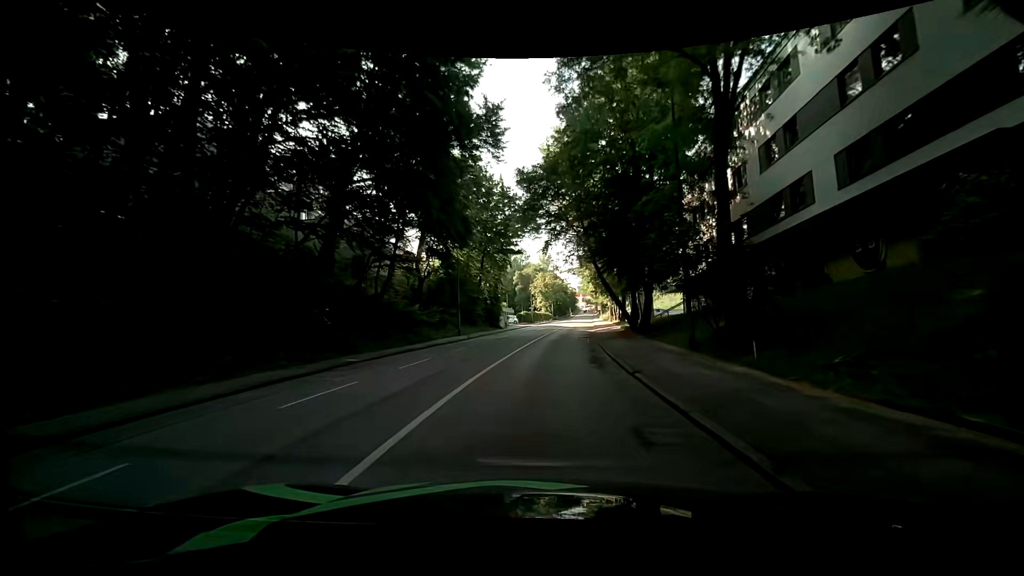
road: tertiary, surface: asphalt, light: Day
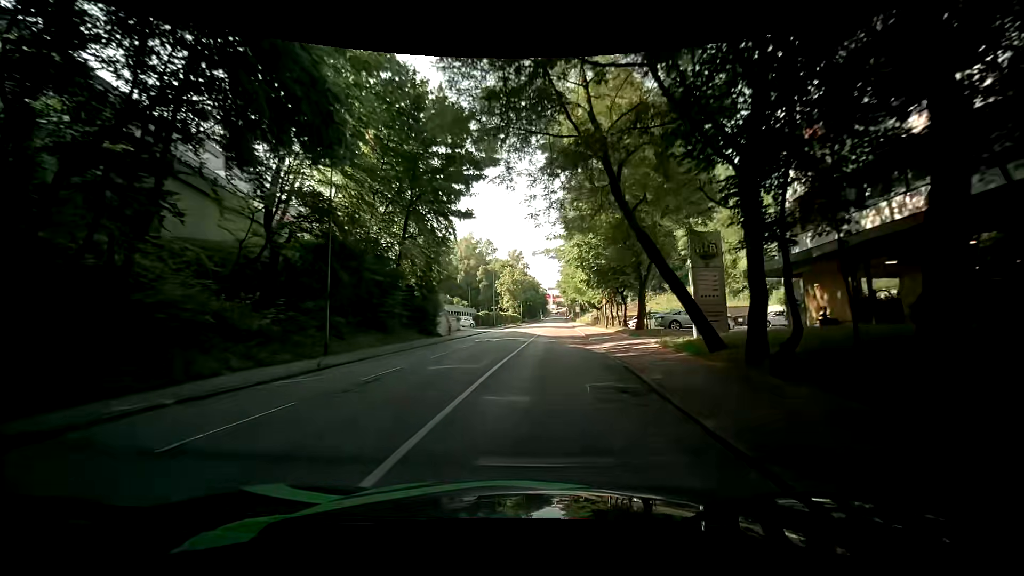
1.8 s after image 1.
(+0.2, +21.3) m; +3°
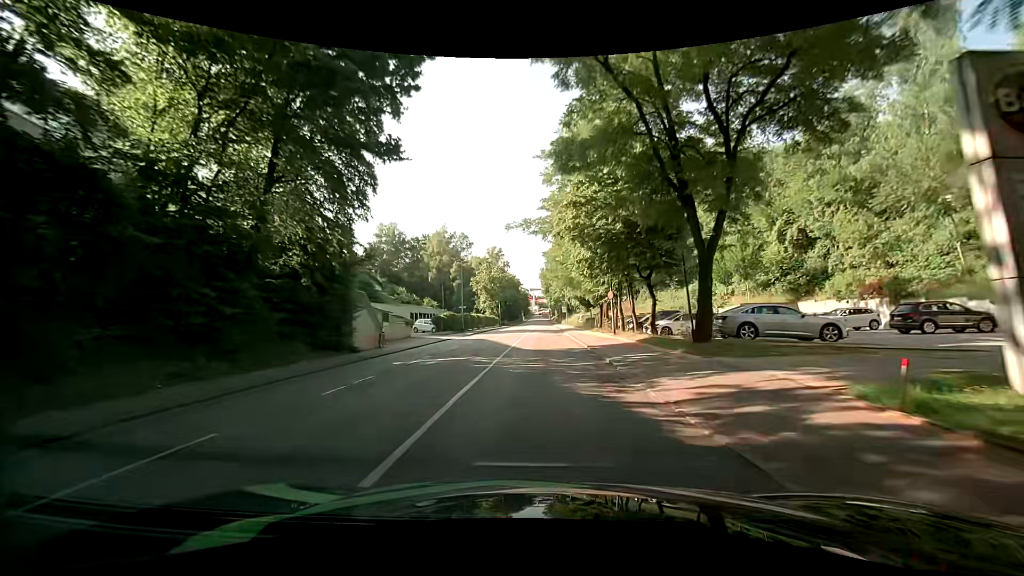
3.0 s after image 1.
(+0.2, +13.9) m; +1°
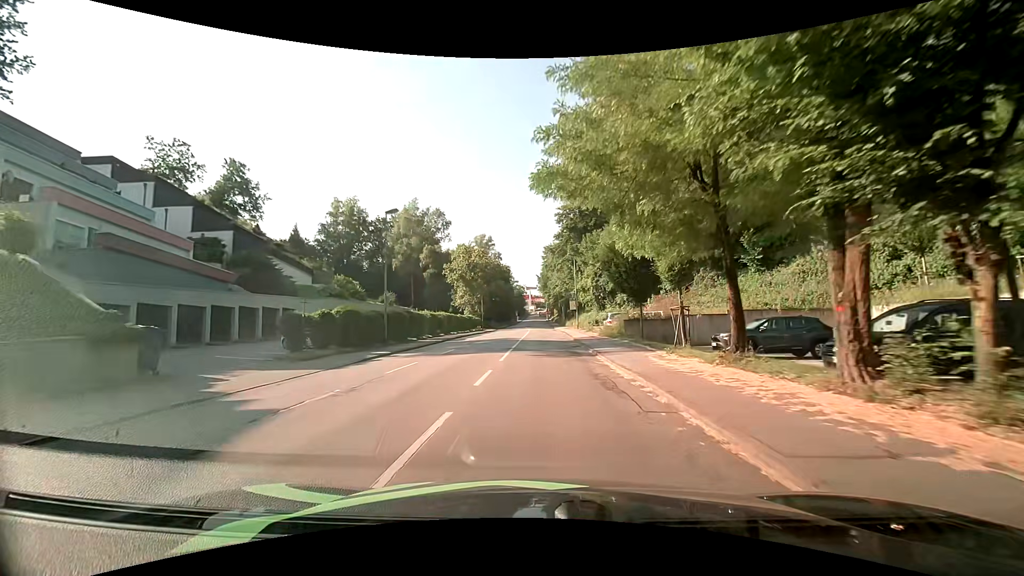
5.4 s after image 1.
(+0.4, +27.7) m; +2°
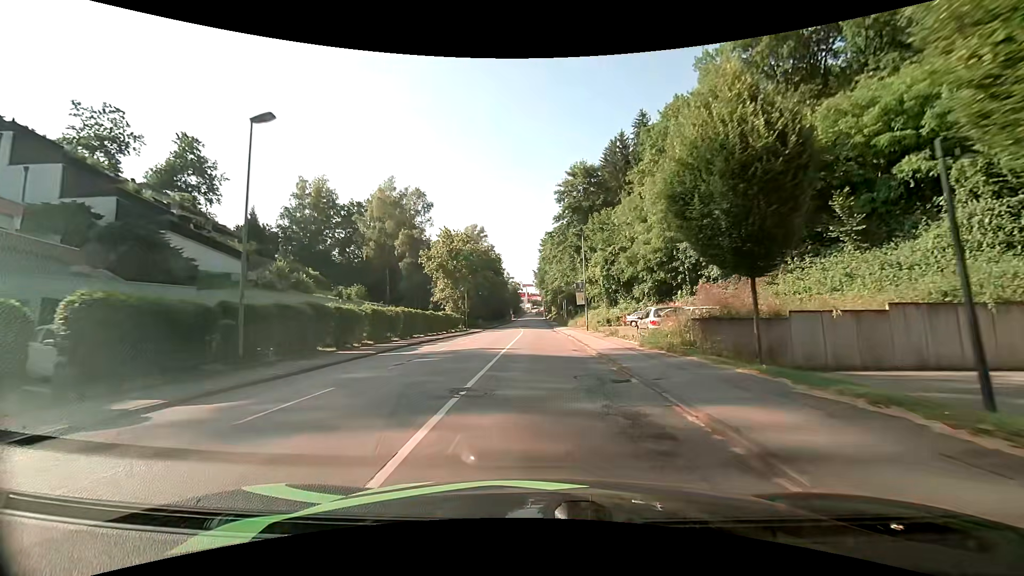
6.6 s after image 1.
(-0.1, +14.1) m; 0°
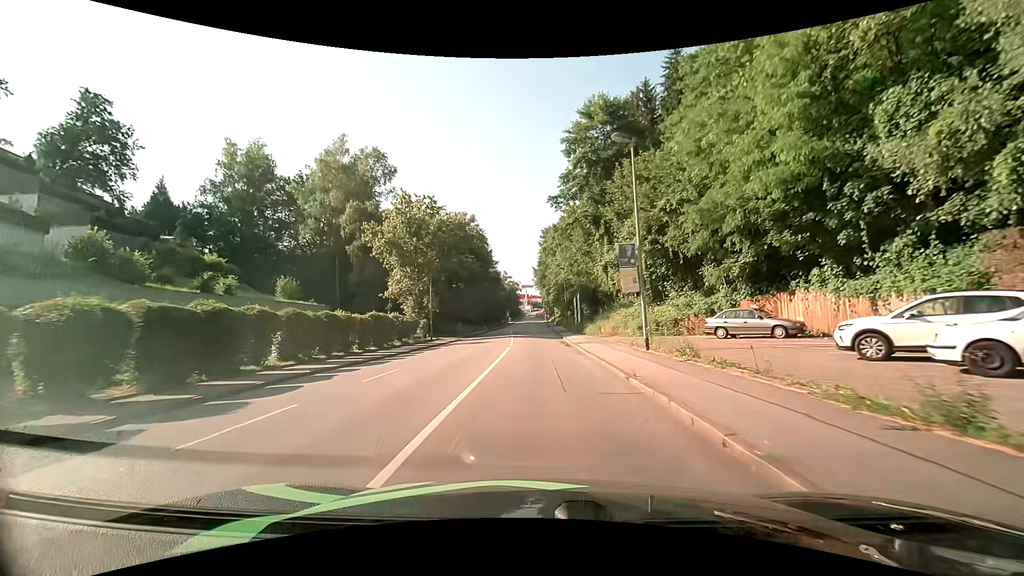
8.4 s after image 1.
(+0.1, +21.6) m; 0°
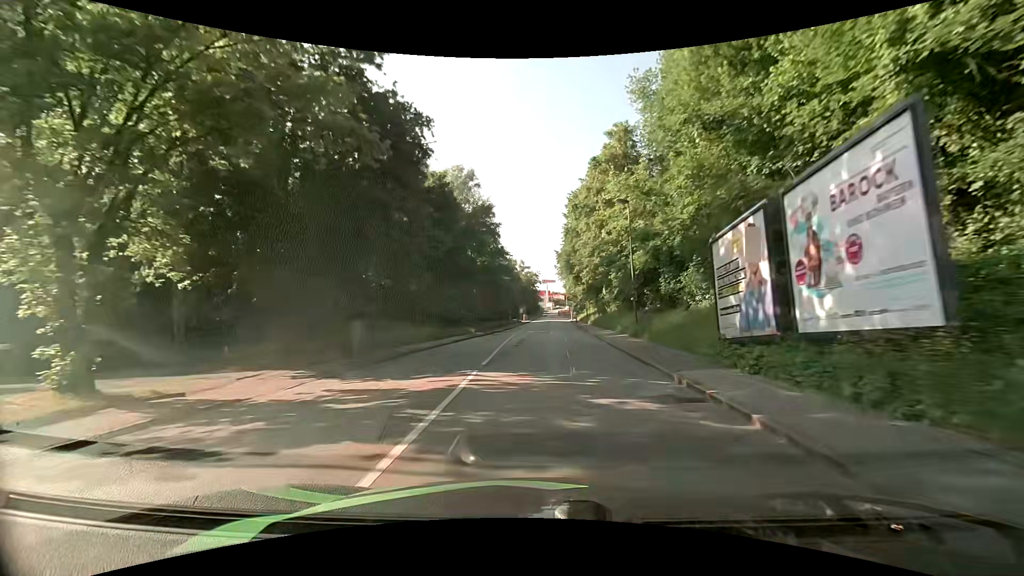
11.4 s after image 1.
(-0.6, +37.2) m; -3°
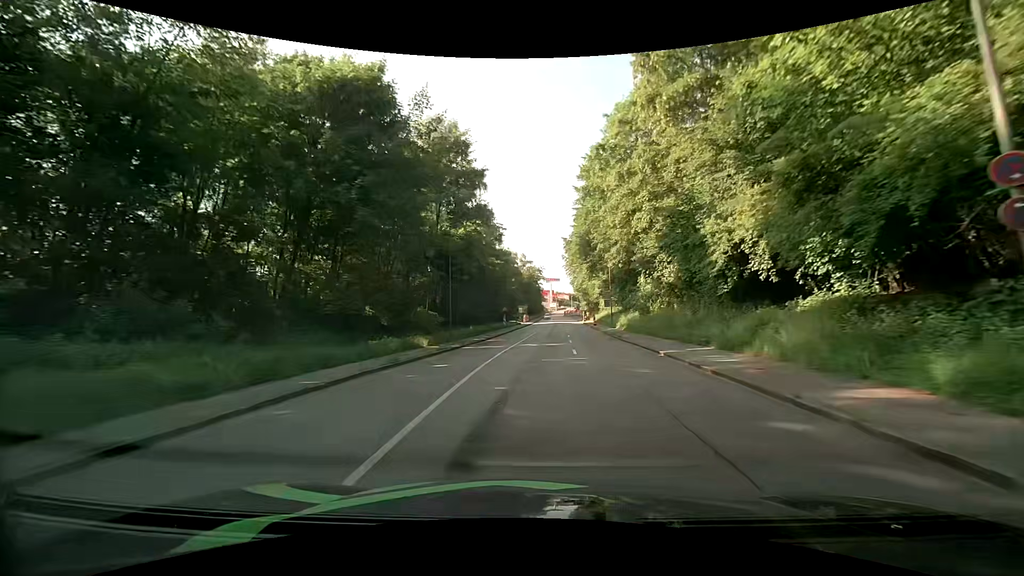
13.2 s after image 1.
(-0.1, +22.8) m; 0°
(0, +10) (0, +20) (0, +30) (+1, +40) (+1, +50) (+2, +60) (+2, +70) (+3, +80) (+3, +90) (+3, +100) m
